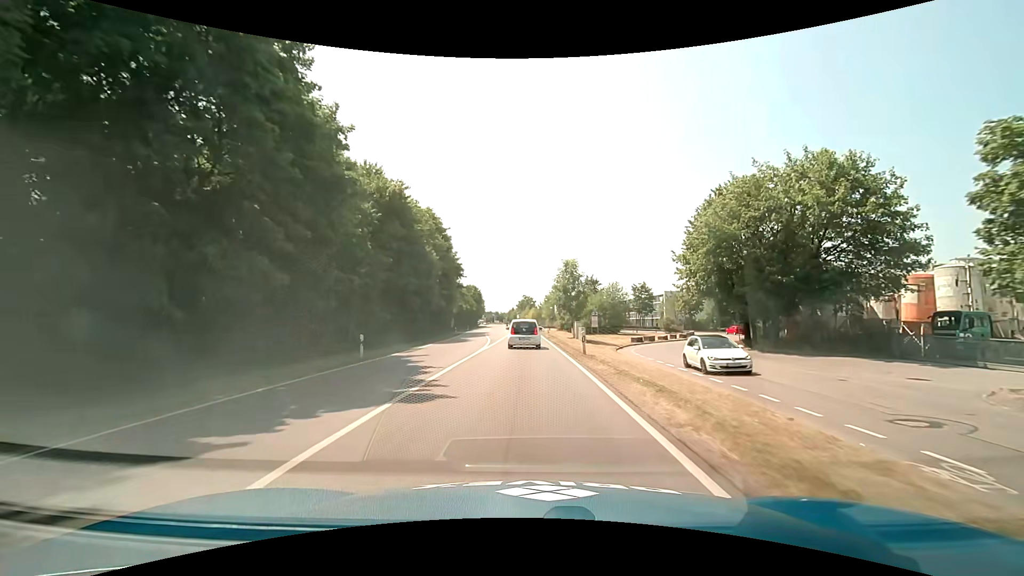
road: primary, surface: asphalt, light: Day
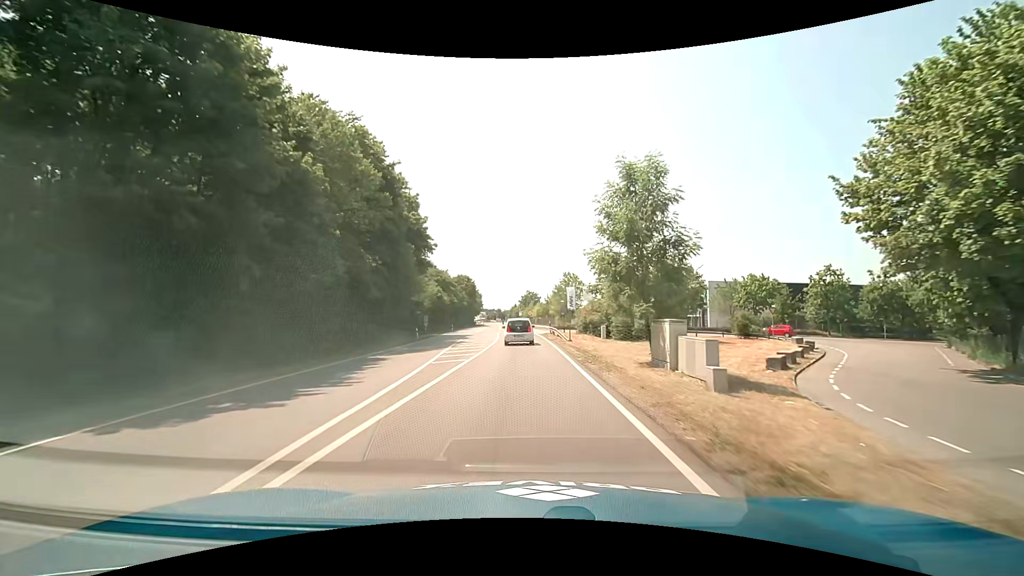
(+0.2, +26.9) m; 0°
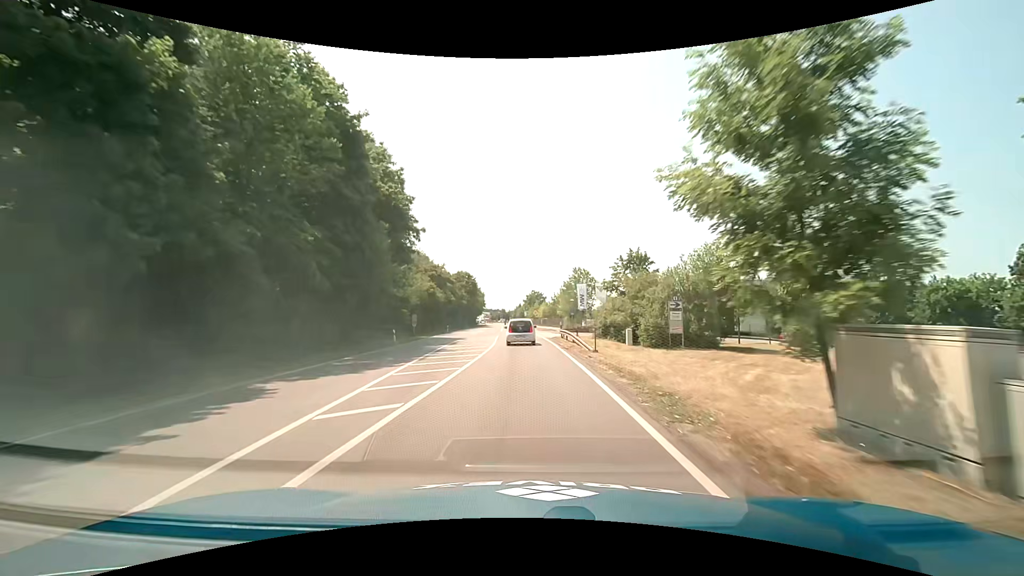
(-0.1, +9.4) m; -1°
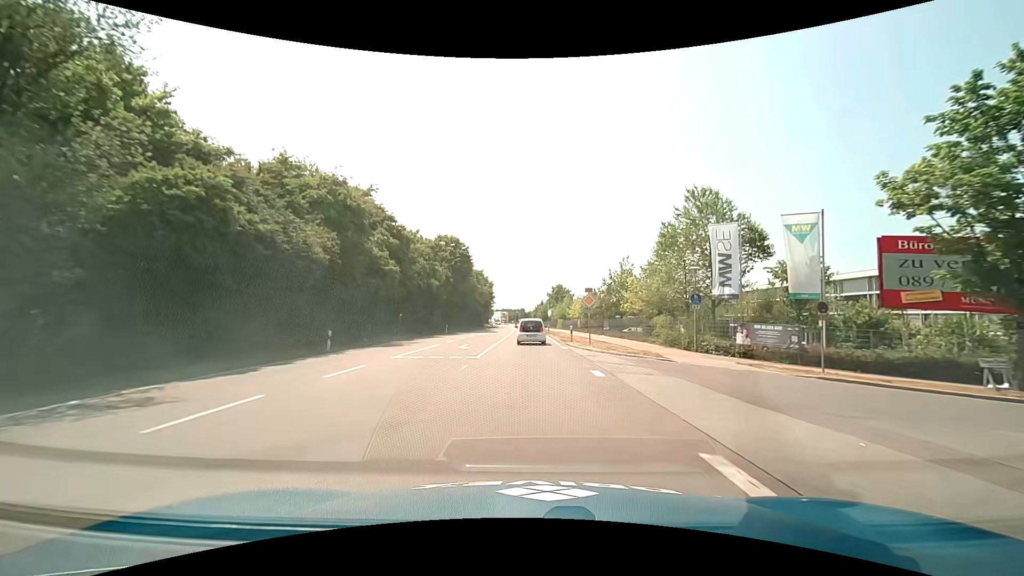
(-0.9, +48.3) m; -2°
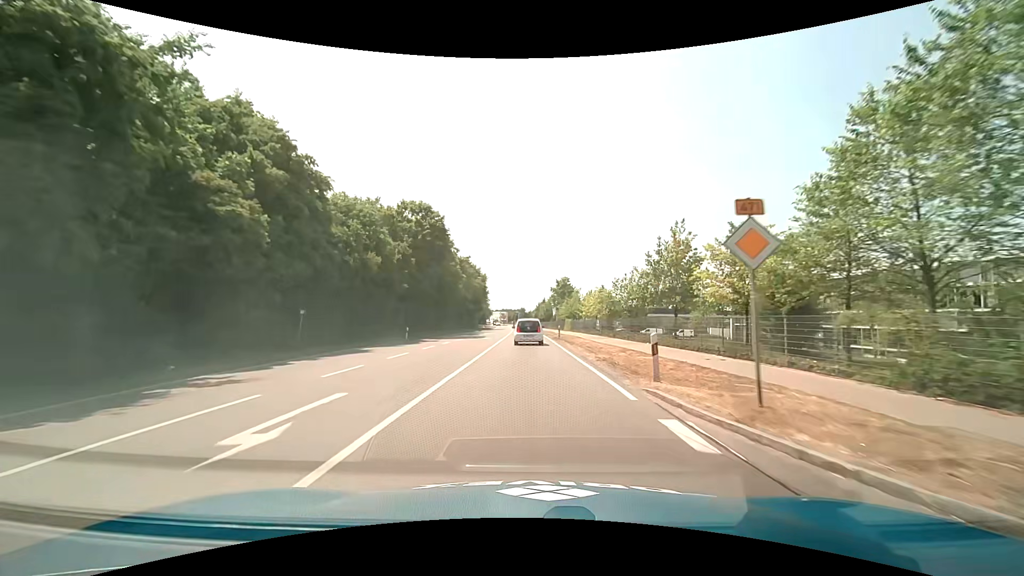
(0.0, +19.7) m; 0°
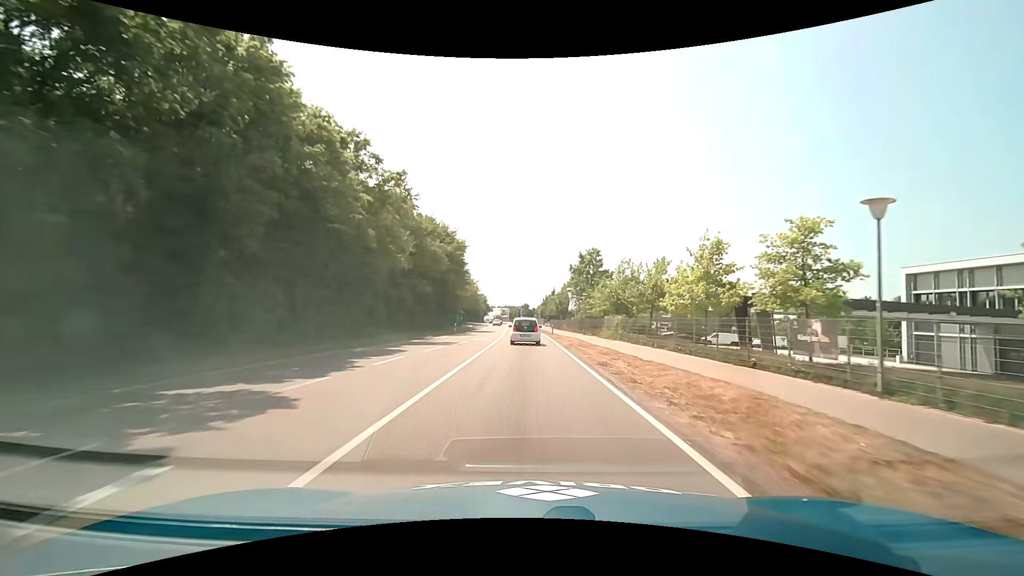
(-0.3, +39.7) m; -1°
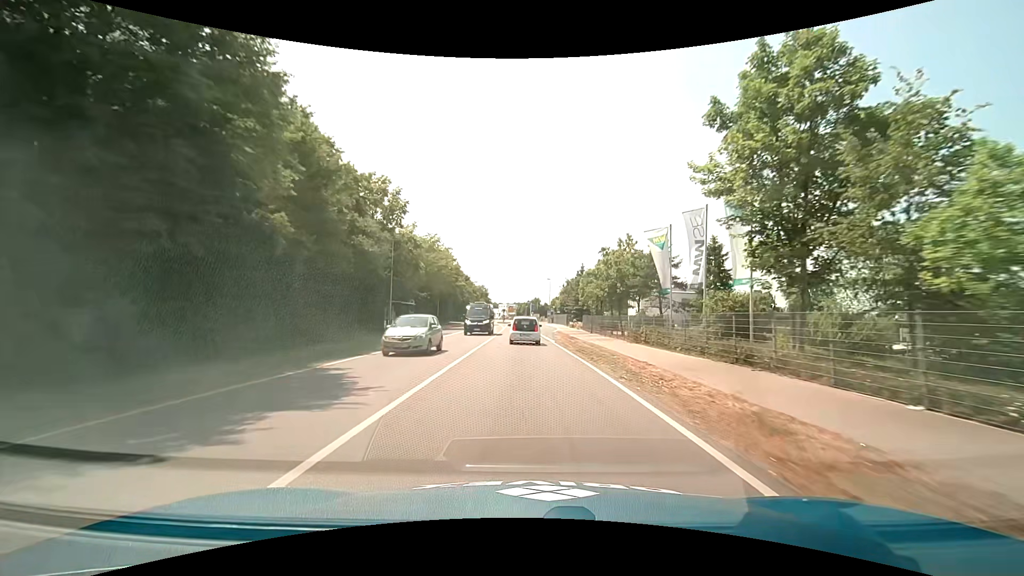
(-0.1, +48.7) m; -1°
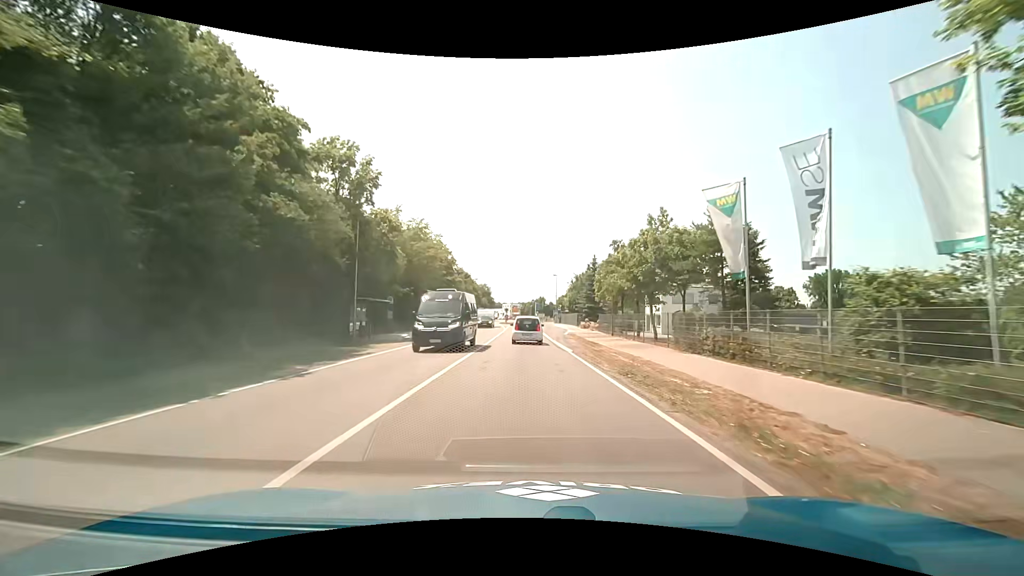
(-0.1, +9.6) m; 0°
(0, +10) (0, +20) (0, +30) (-1, +40) (-1, +50) (-1, +60) (-1, +70) (-1, +80) (-2, +90) (-2, +100) m
